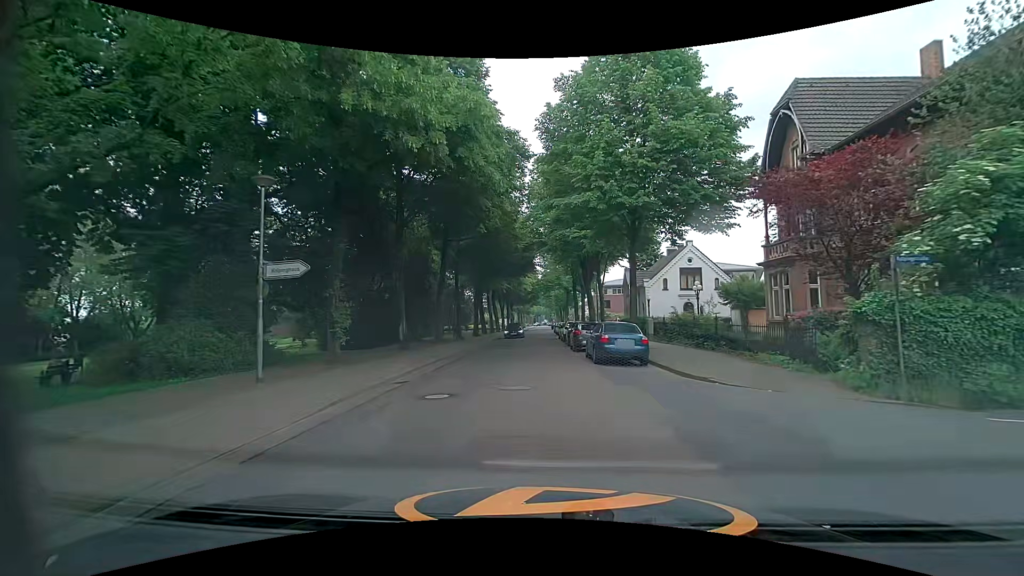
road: unclassified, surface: asphalt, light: Day
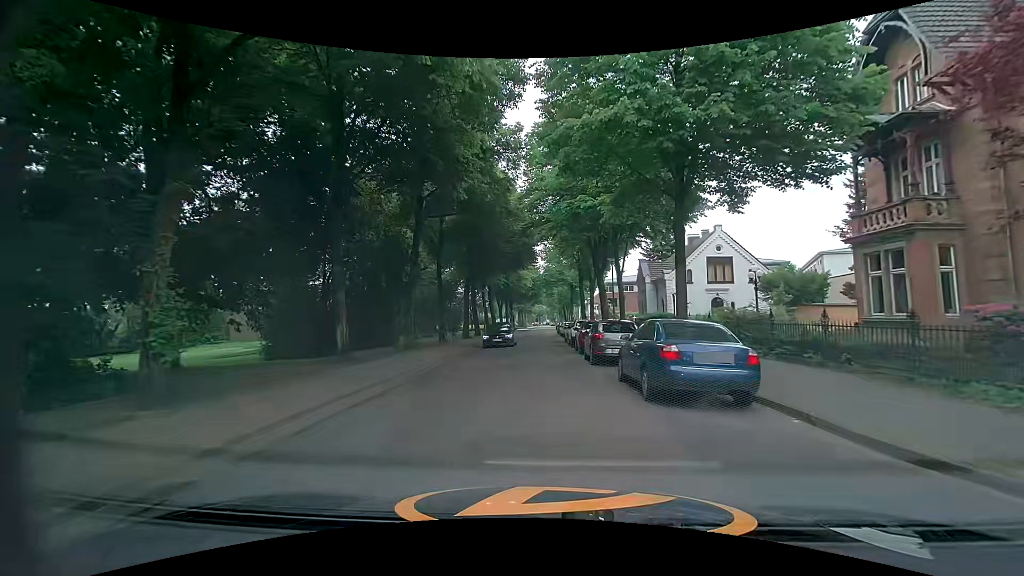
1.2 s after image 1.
(0.0, +8.2) m; 0°
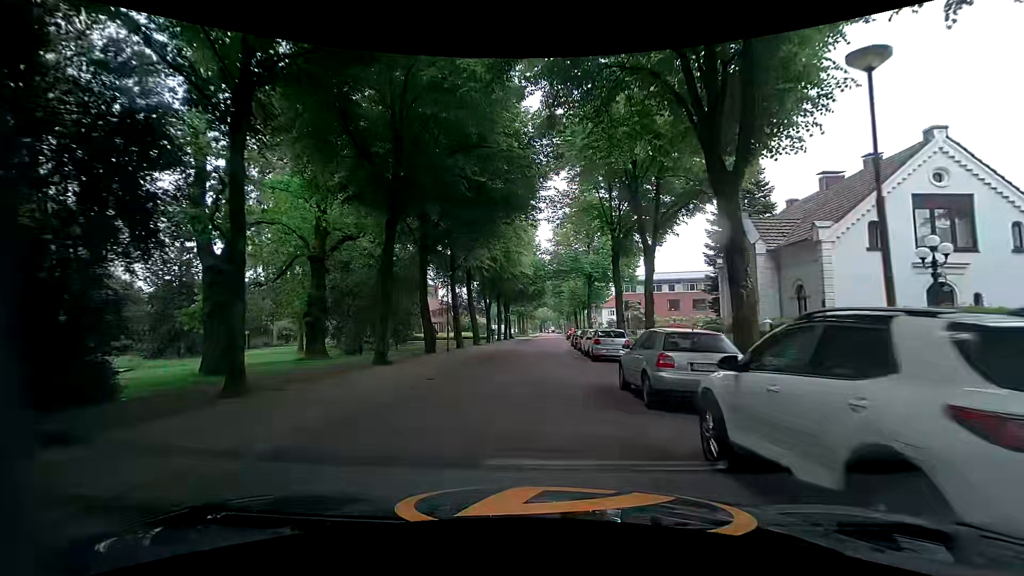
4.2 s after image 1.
(+0.1, +24.4) m; +1°
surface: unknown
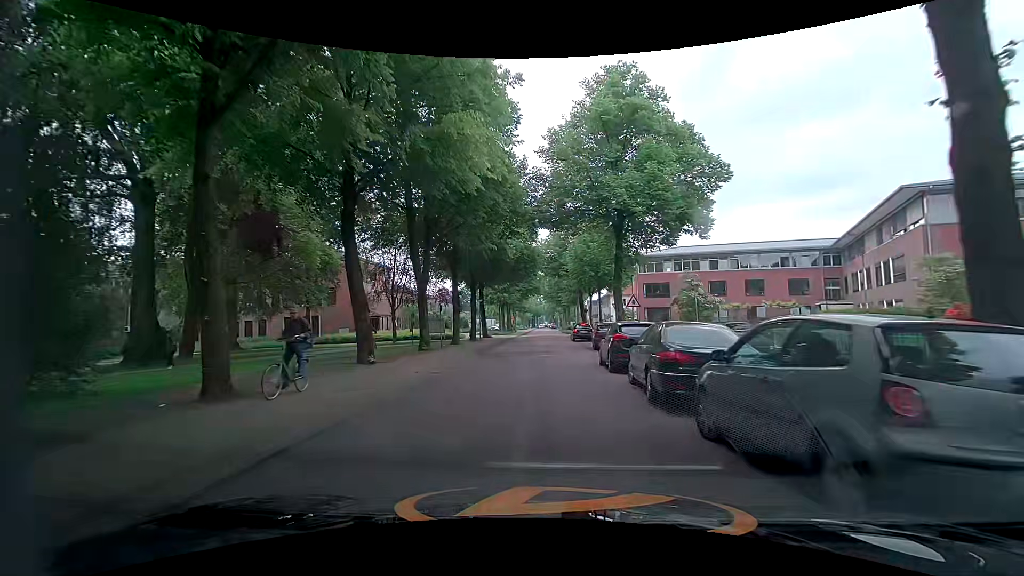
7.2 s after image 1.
(-0.3, +28.2) m; +1°
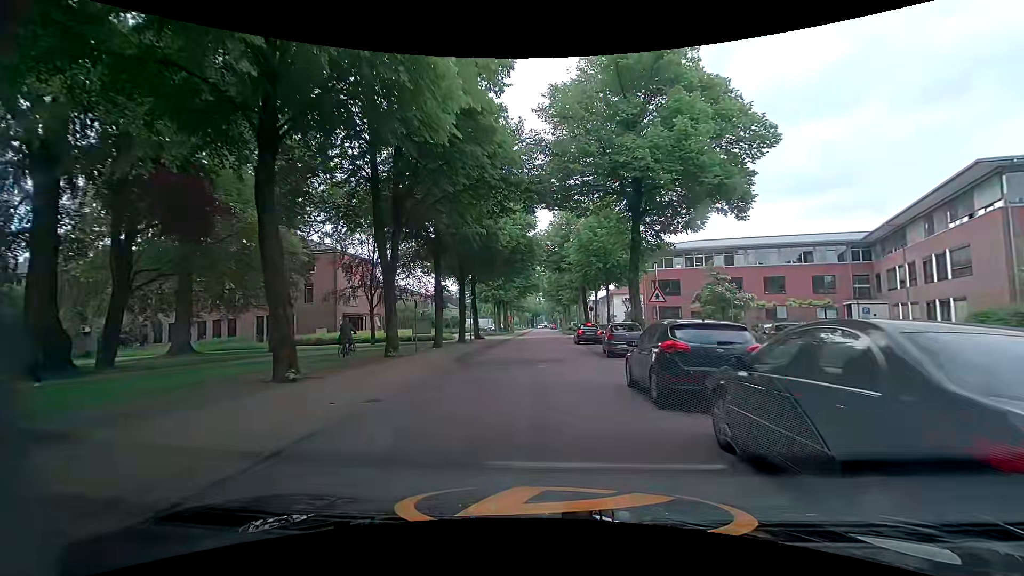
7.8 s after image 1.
(-0.1, +6.0) m; 0°
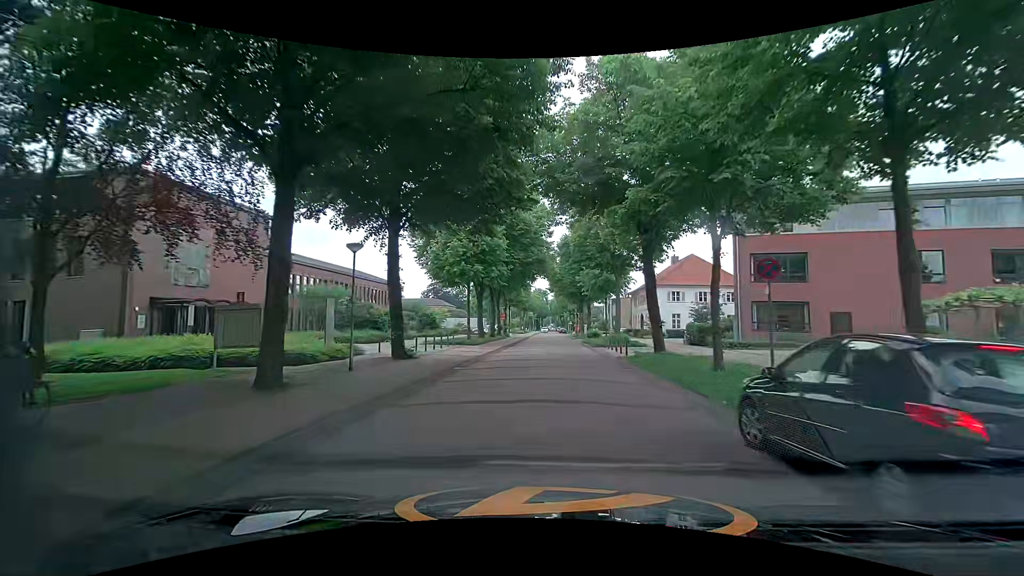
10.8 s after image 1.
(-0.7, +29.2) m; -2°
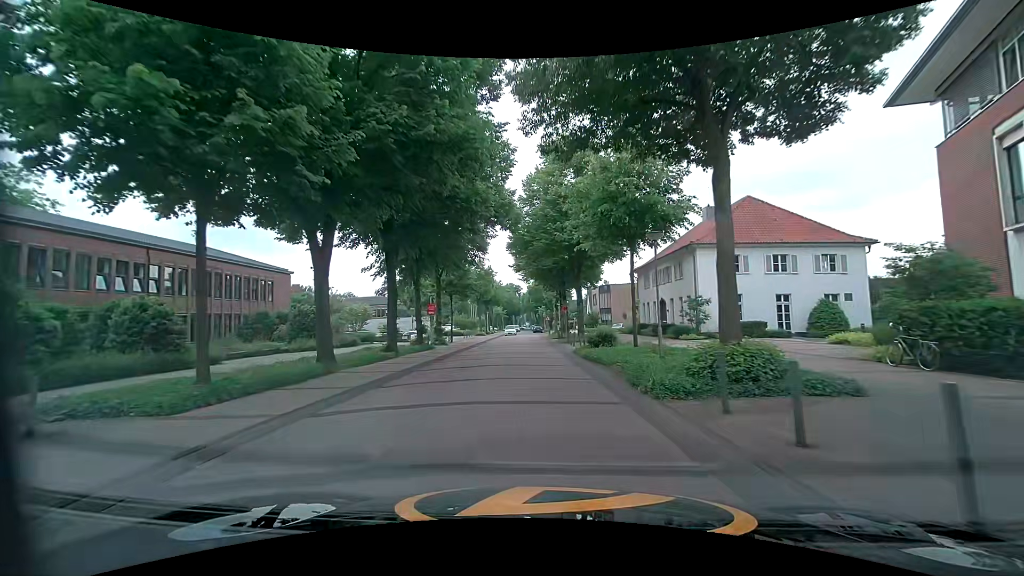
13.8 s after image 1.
(+1.4, +28.4) m; +4°
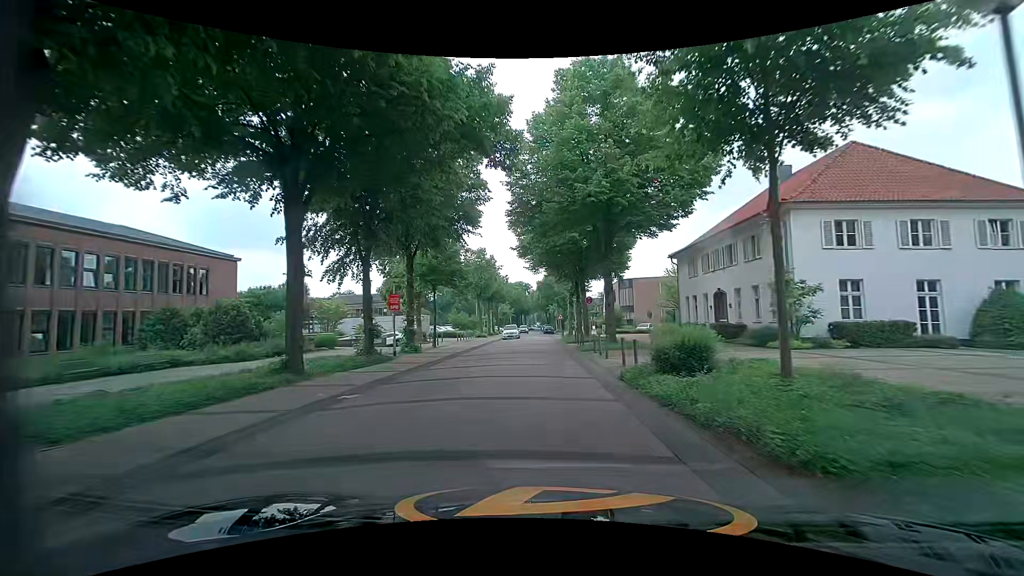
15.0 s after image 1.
(-0.2, +12.0) m; -2°
(0, +10) (0, +20) (0, +30) (0, +40) (0, +50) (0, +60) (0, +70) (-1, +80) (-2, +90) (-3, +100) m
